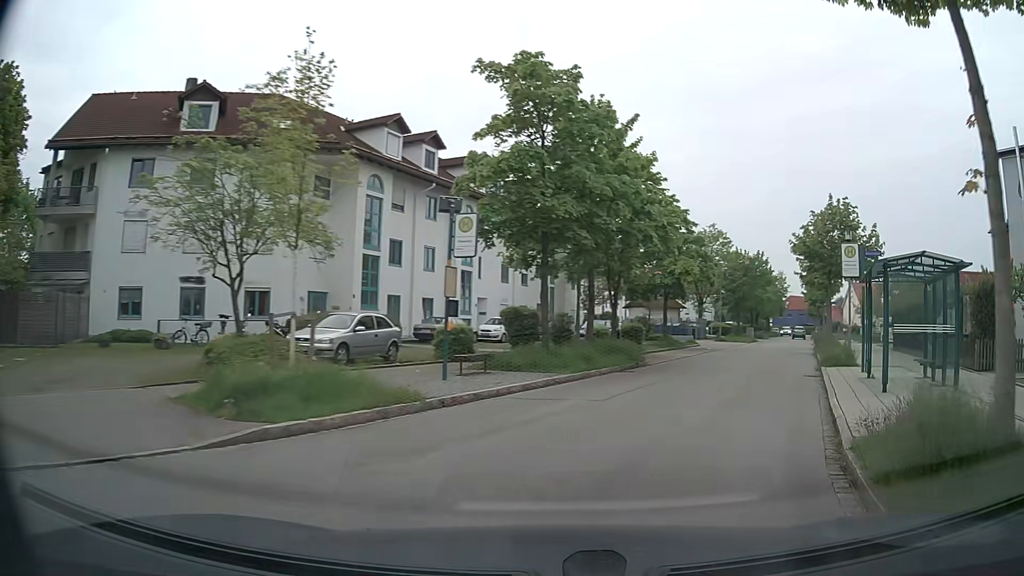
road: residential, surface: asphalt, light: Day
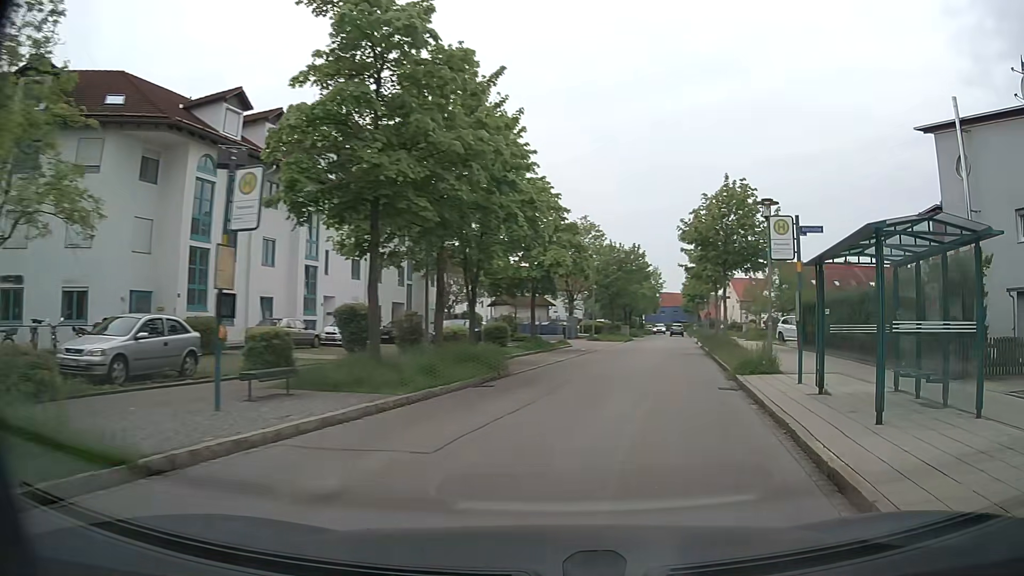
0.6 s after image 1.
(+0.5, +4.7) m; +11°
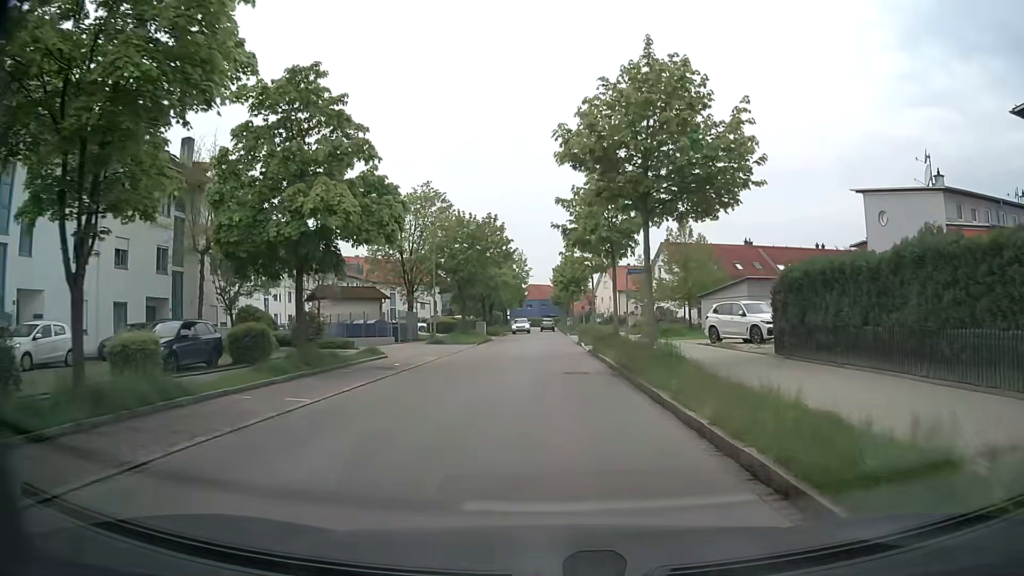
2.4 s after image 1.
(+2.2, +15.5) m; +12°
(0, +10) (0, +20) (0, +30) (-1, +40) (-1, +50) (-1, +60) (-1, +70) (-1, +80) (-1, +90) (-1, +100) m
